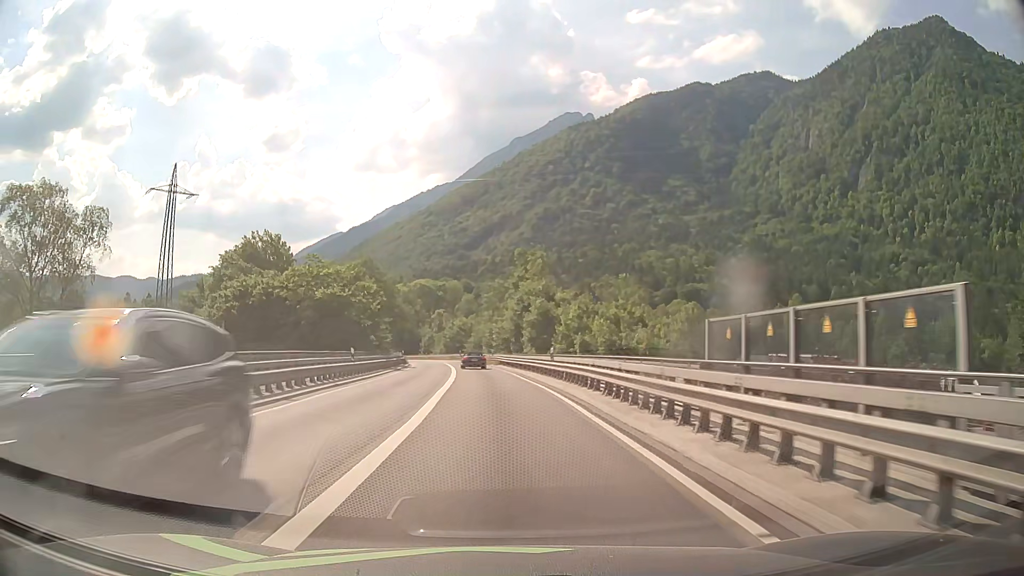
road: primary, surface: asphalt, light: Day
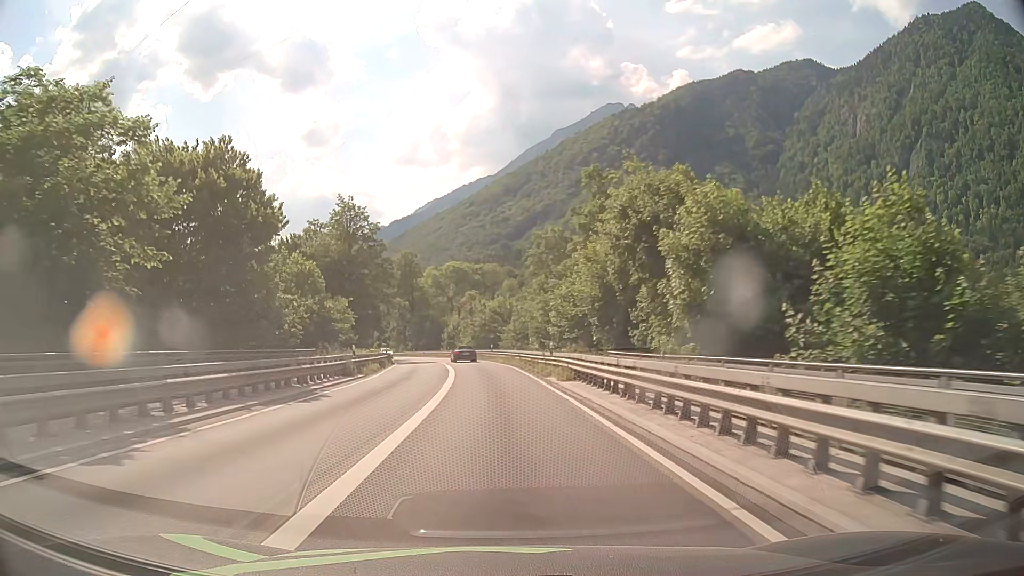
(-1.1, +36.8) m; -4°
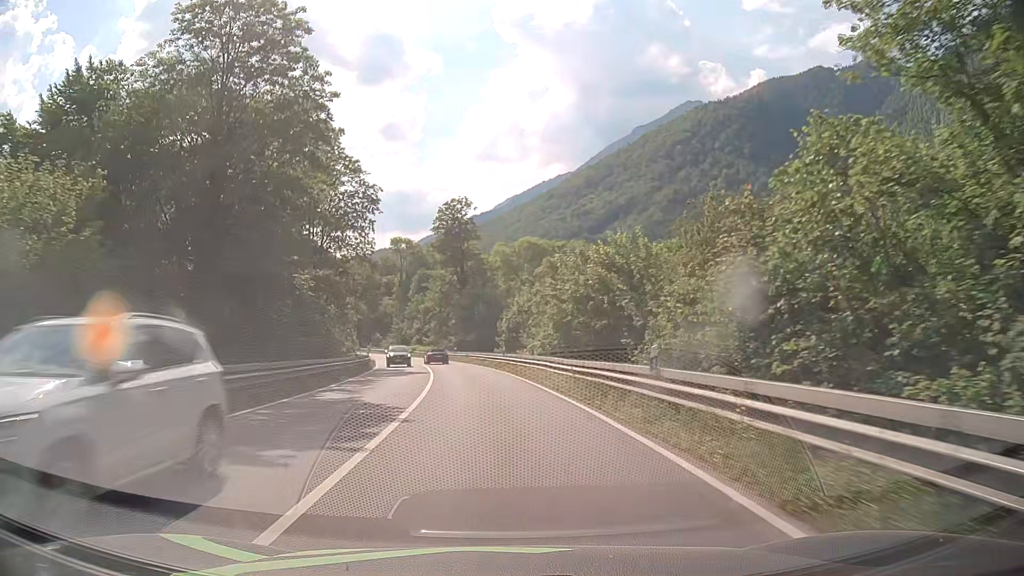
(-2.3, +45.8) m; -7°
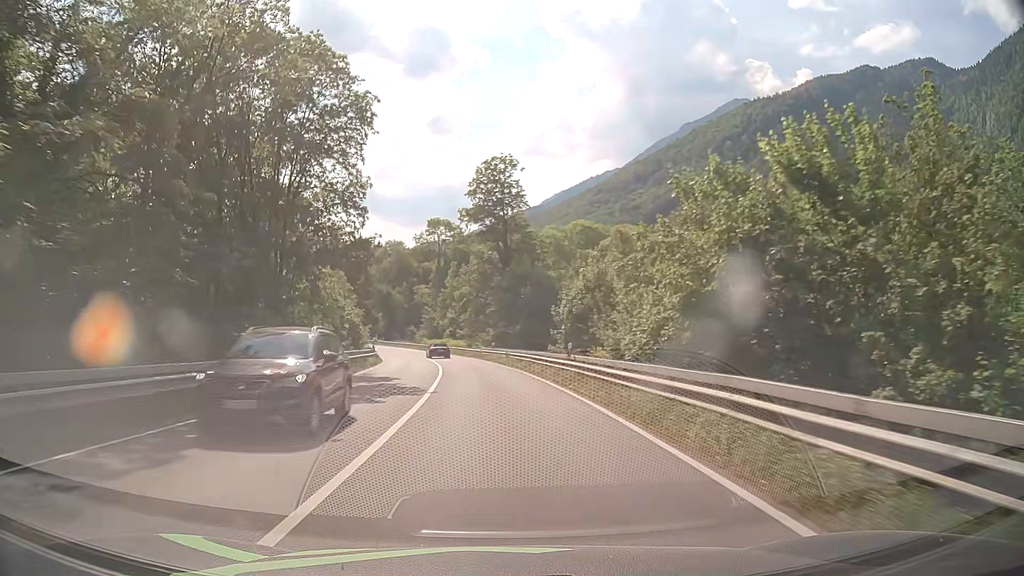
(-0.6, +18.3) m; -4°
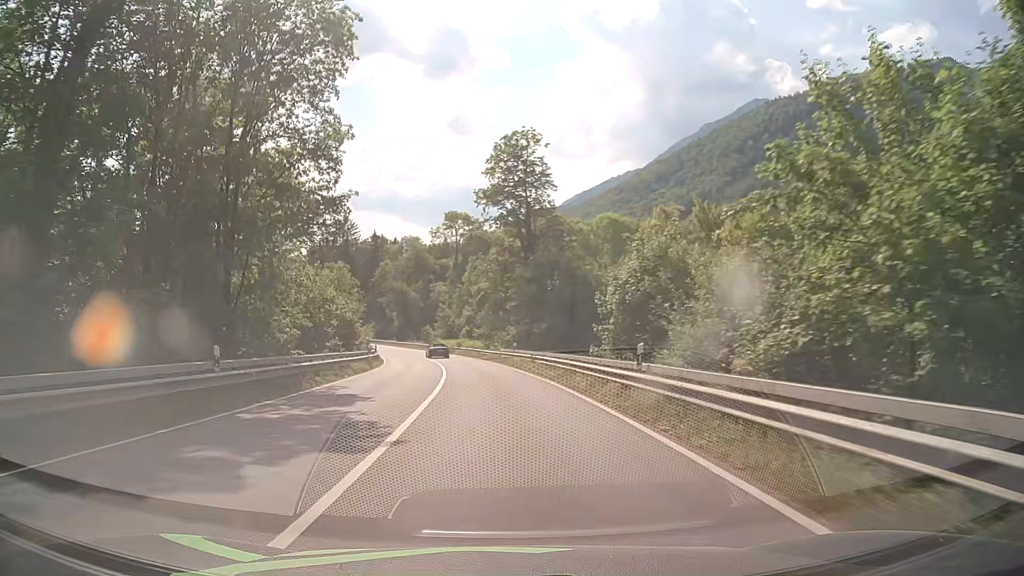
(-0.1, +9.2) m; -2°
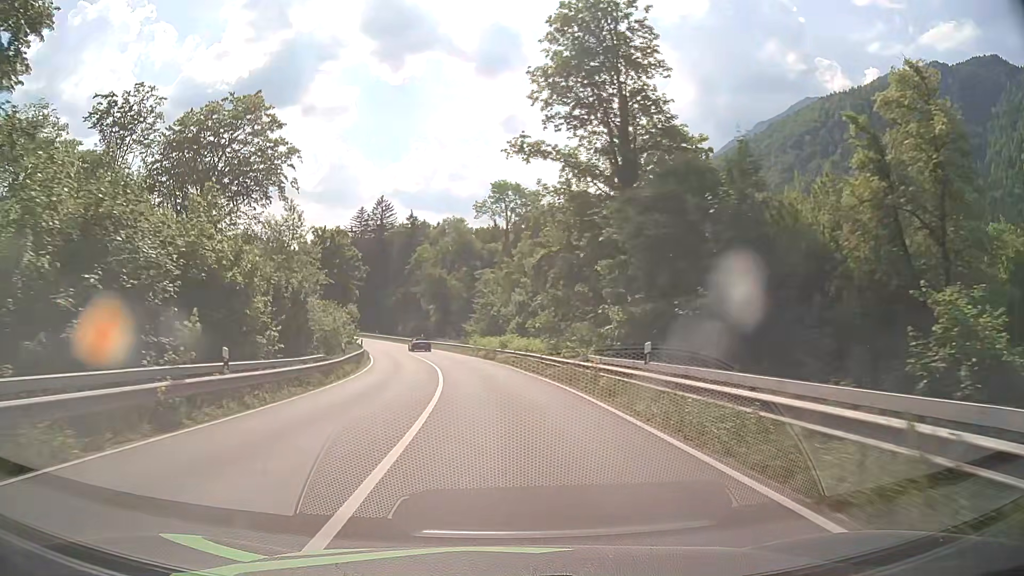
(-0.8, +27.7) m; -4°
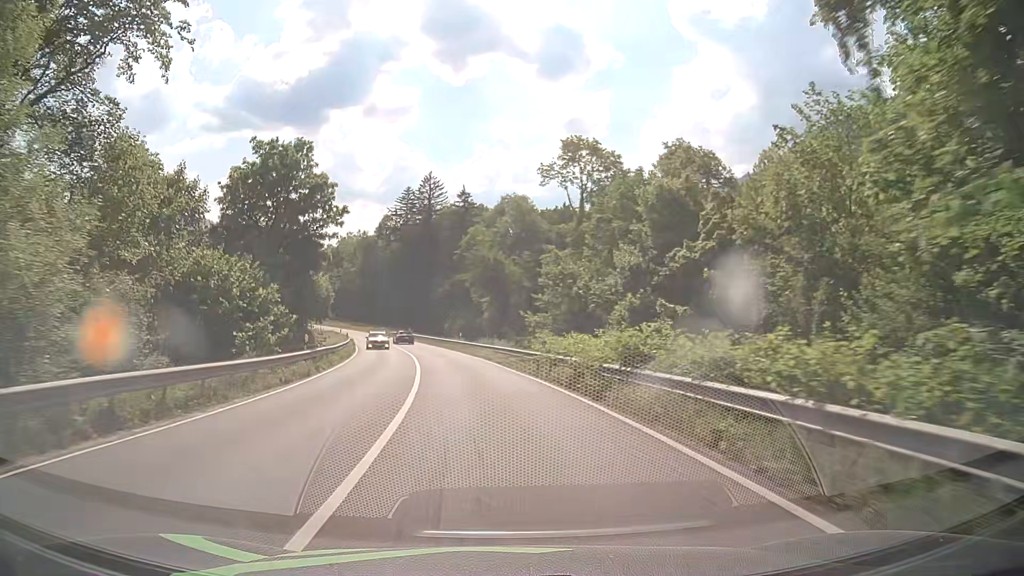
(-1.4, +27.7) m; -6°
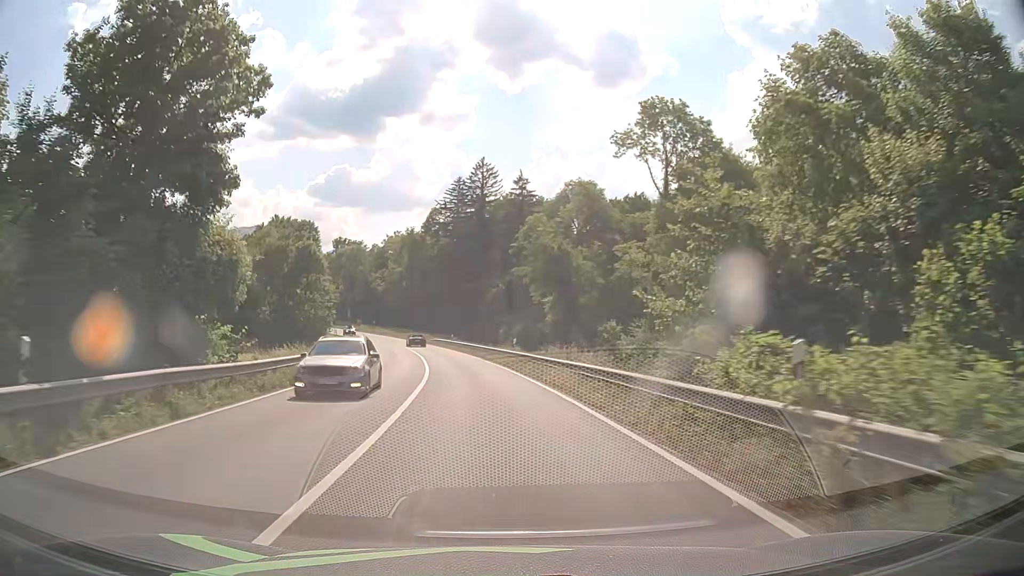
(-0.8, +18.4) m; -5°
(0, +10) (-1, +20) (-2, +30) (-3, +40) (-5, +50) (-6, +60) (-9, +69) (-11, +79) (-14, +89) (-17, +98) m
